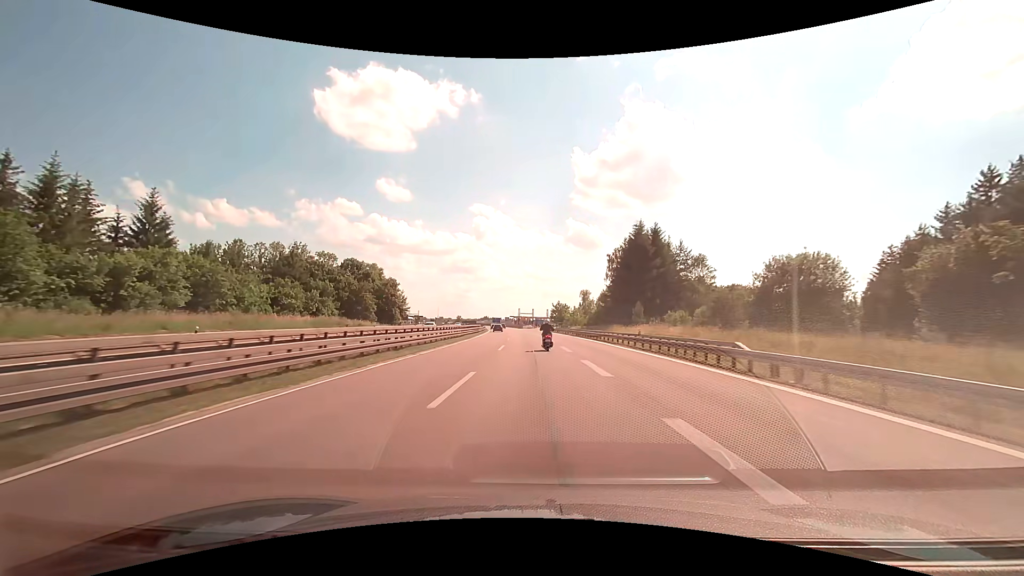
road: motorway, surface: asphalt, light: Day
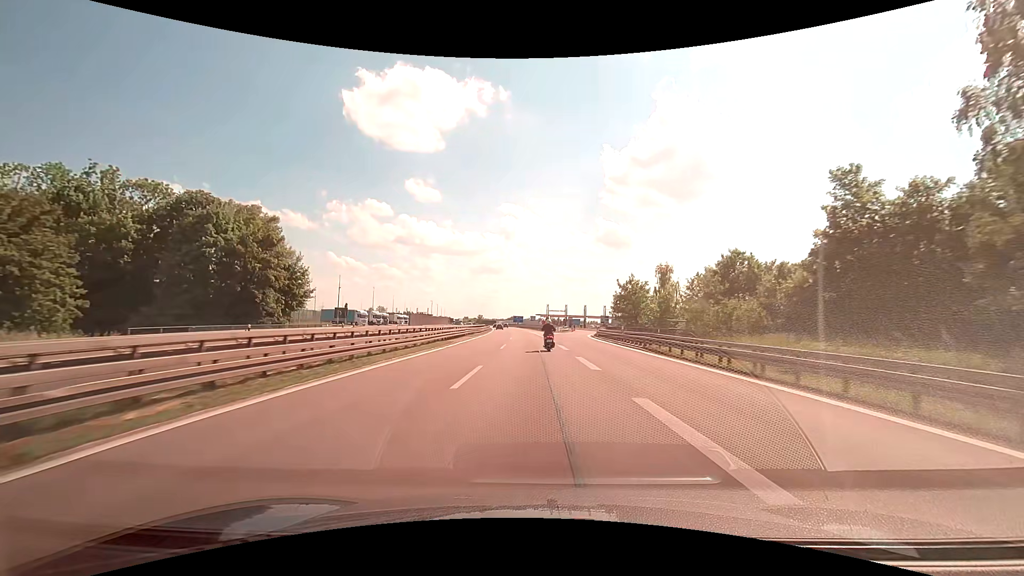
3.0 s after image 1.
(-1.9, +69.5) m; -3°
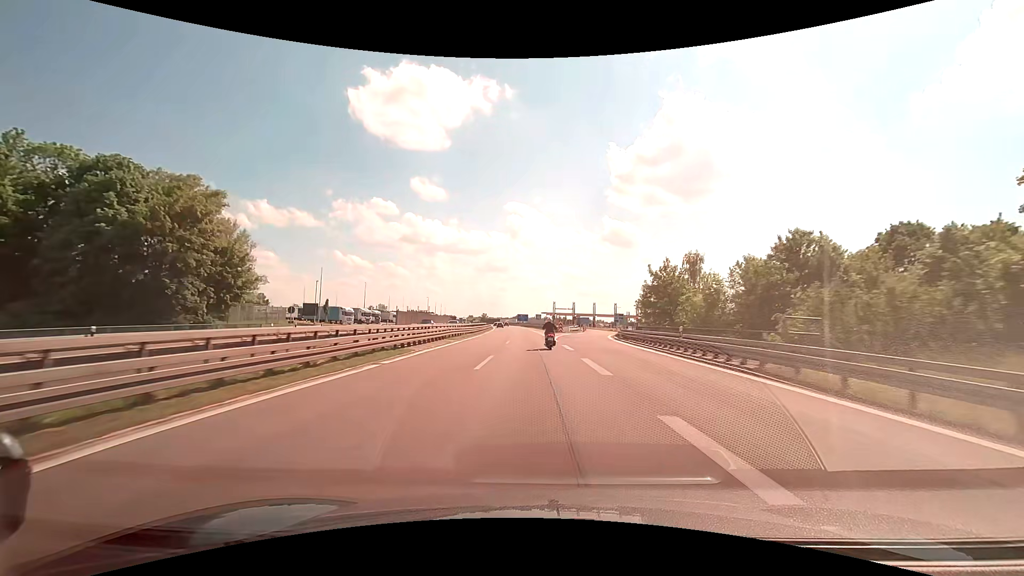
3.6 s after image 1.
(-0.1, +13.9) m; 0°
(0, +10) (0, +20) (0, +30) (-1, +40) (-1, +50) (-1, +60) (-2, +70) (-2, +80) (-3, +90) (-4, +100) m
